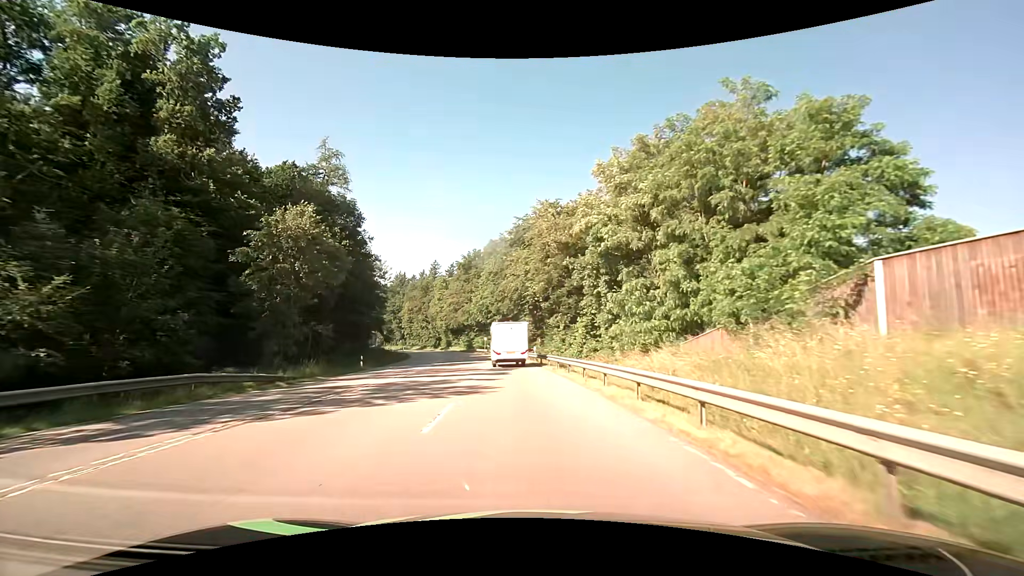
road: secondary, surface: asphalt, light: Day
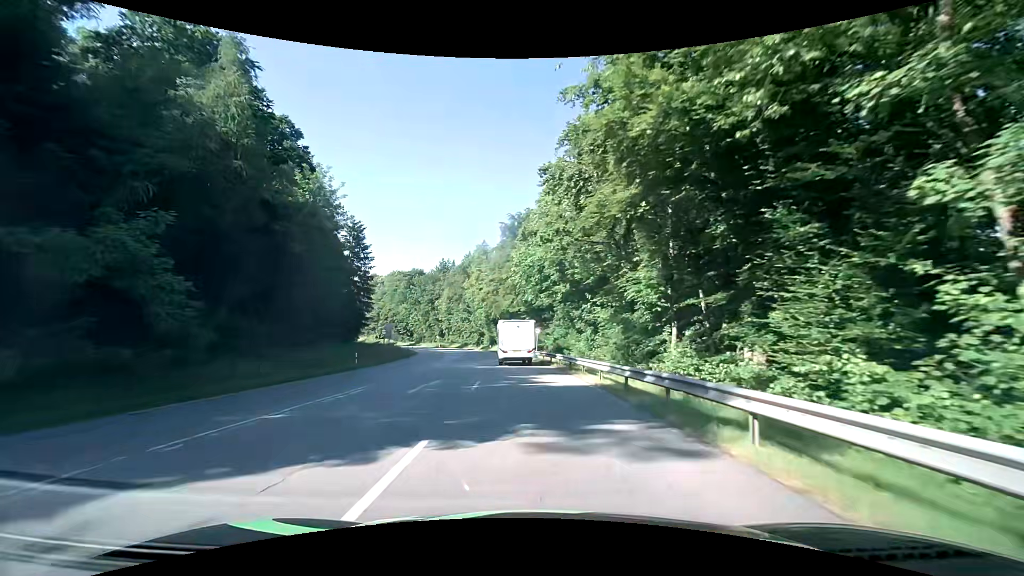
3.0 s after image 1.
(-2.7, +41.1) m; -7°
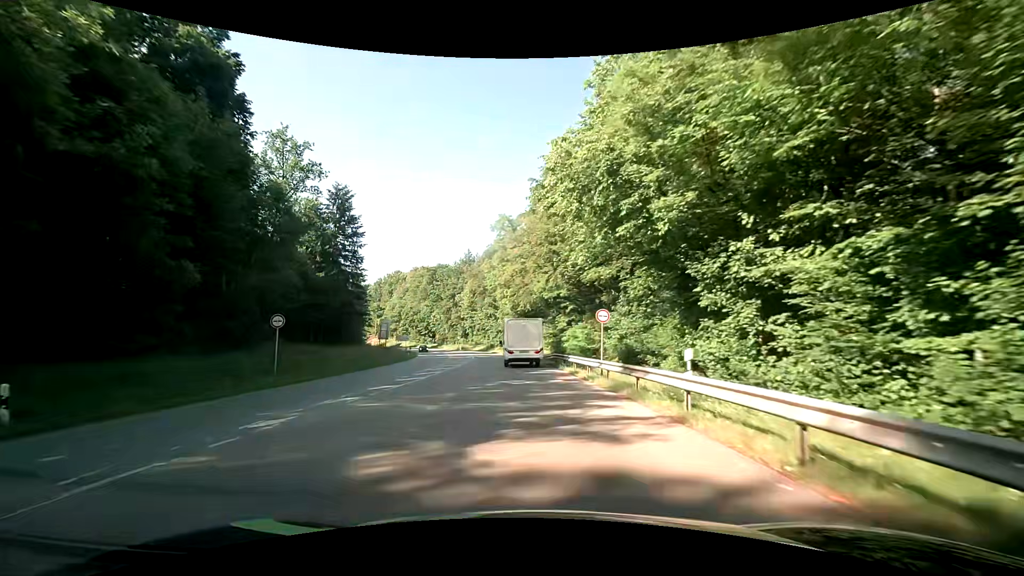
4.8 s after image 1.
(-0.8, +25.0) m; -4°
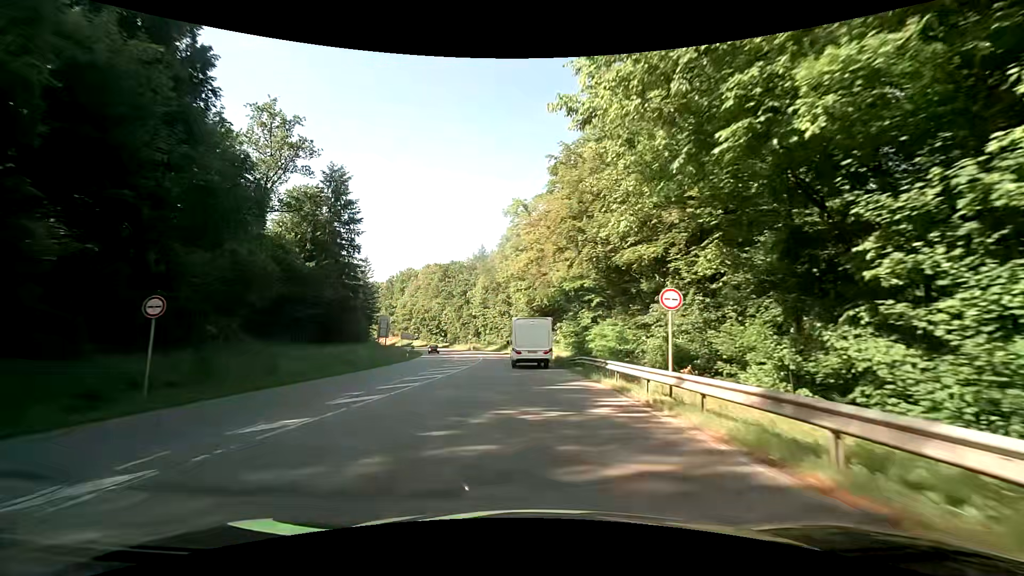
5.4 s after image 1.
(-0.2, +8.3) m; -2°
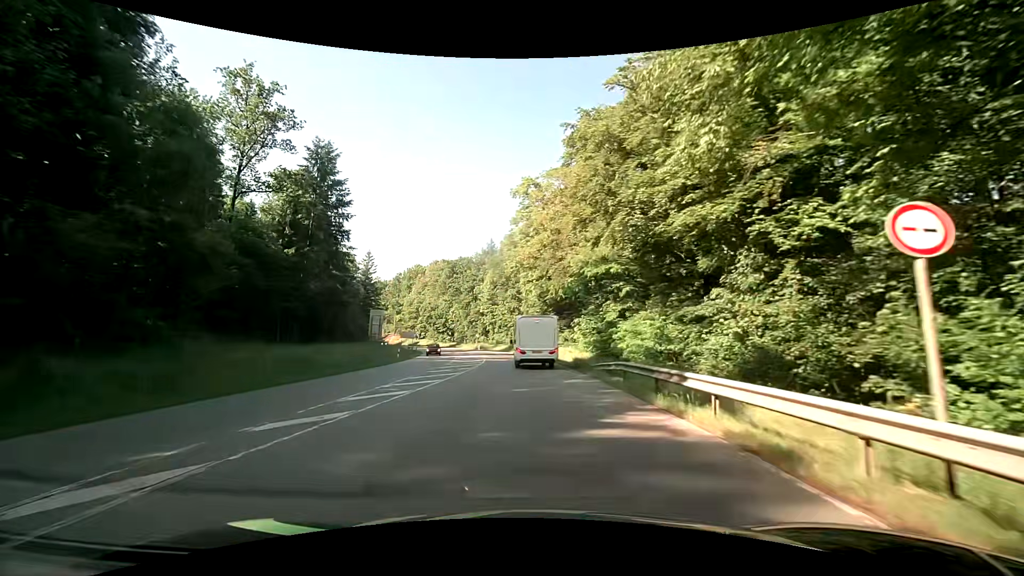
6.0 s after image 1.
(-0.1, +8.3) m; -1°
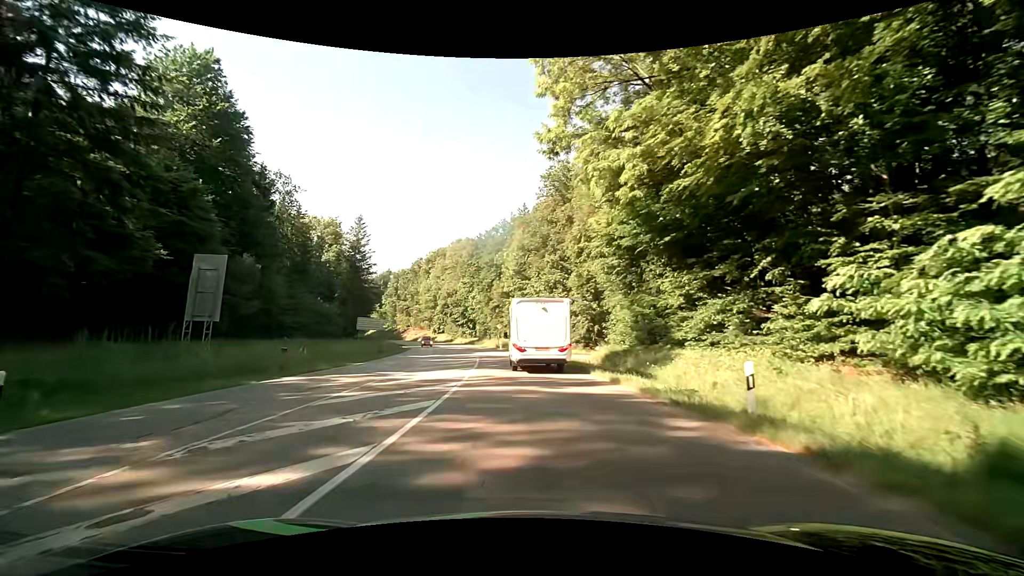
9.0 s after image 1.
(-1.2, +36.0) m; -5°
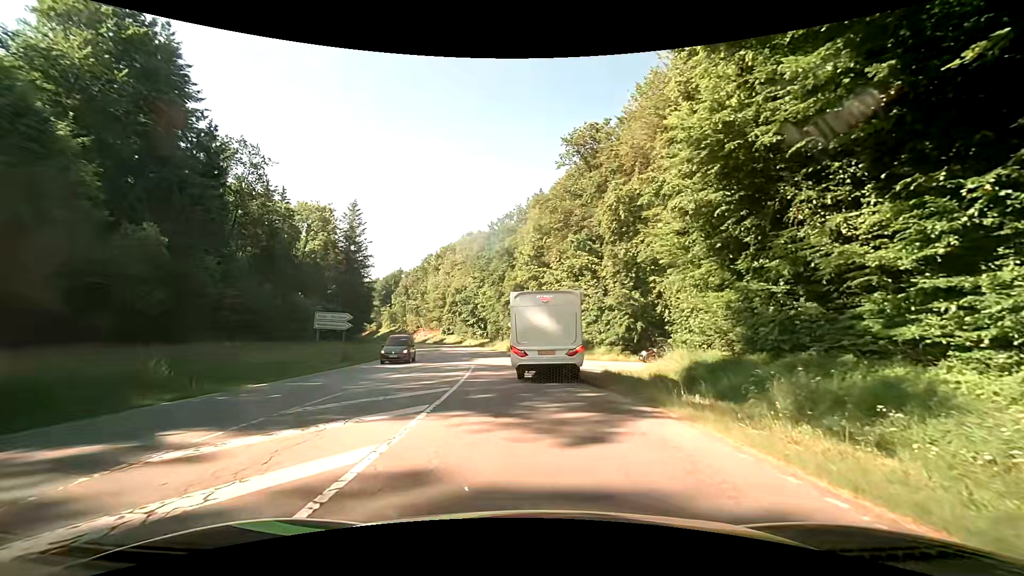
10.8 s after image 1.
(-0.2, +12.5) m; -1°
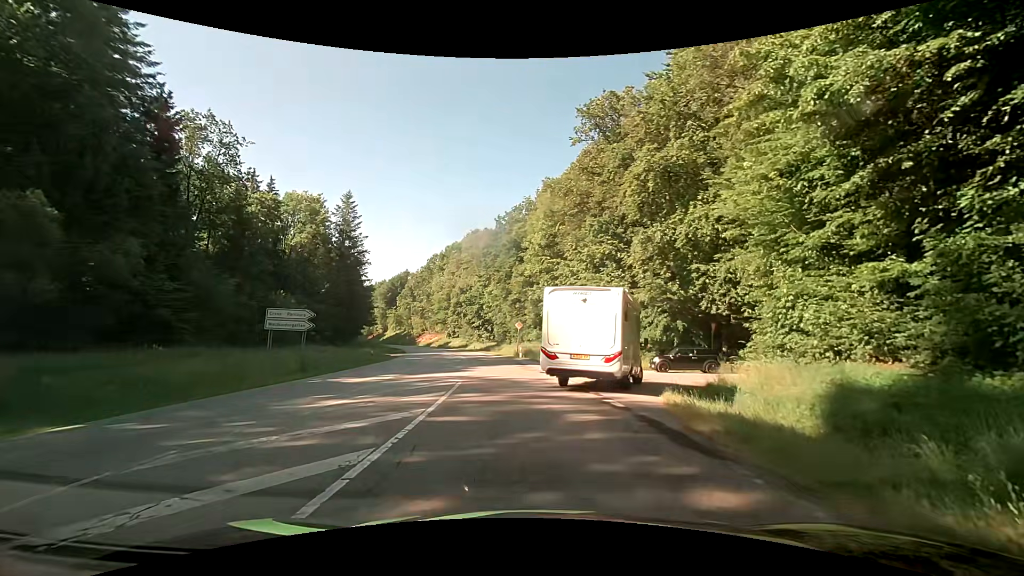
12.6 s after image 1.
(-0.1, +7.7) m; -3°
